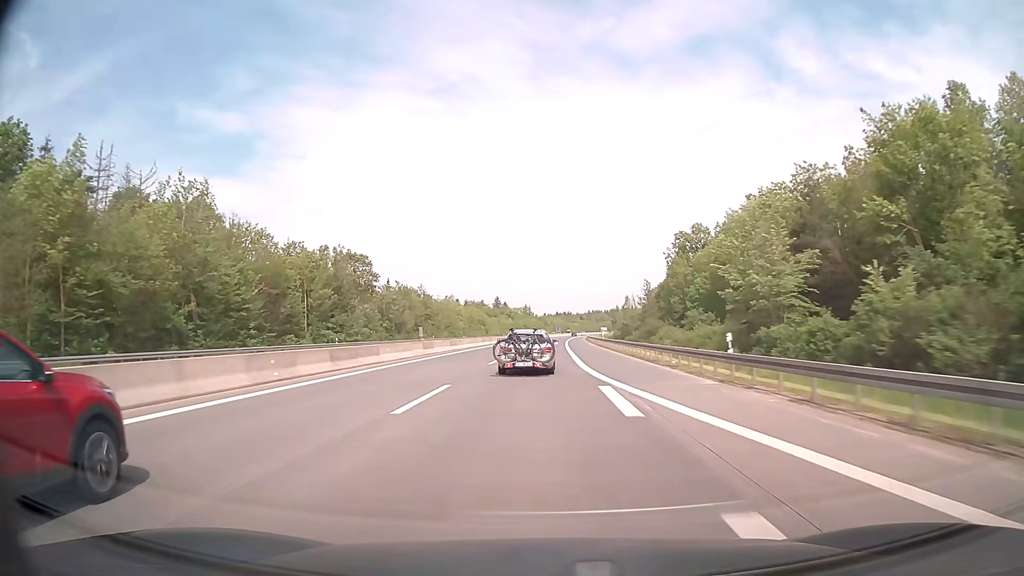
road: motorway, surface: asphalt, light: Day
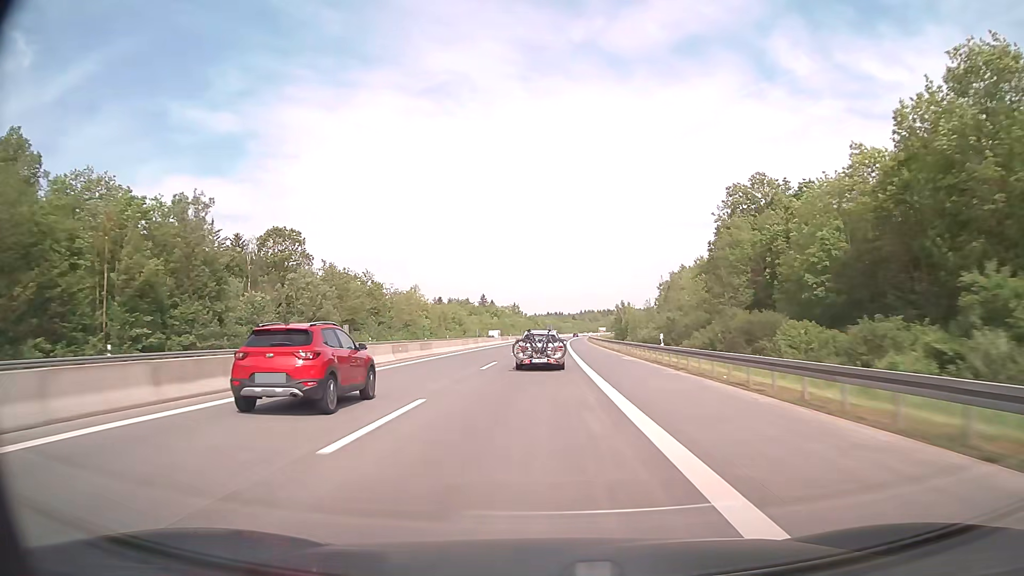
(+0.3, +39.7) m; +1°
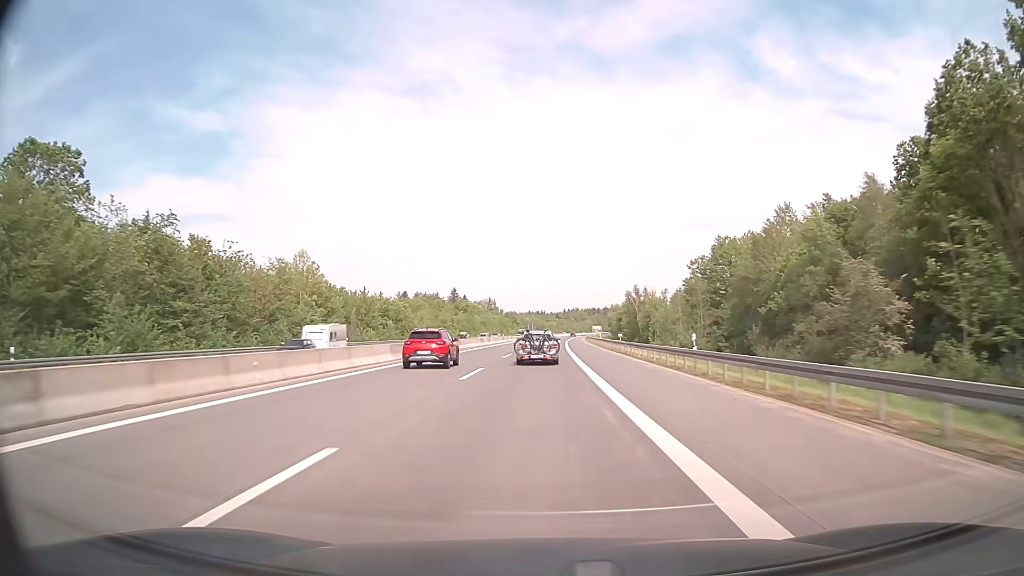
(+0.7, +59.5) m; +1°
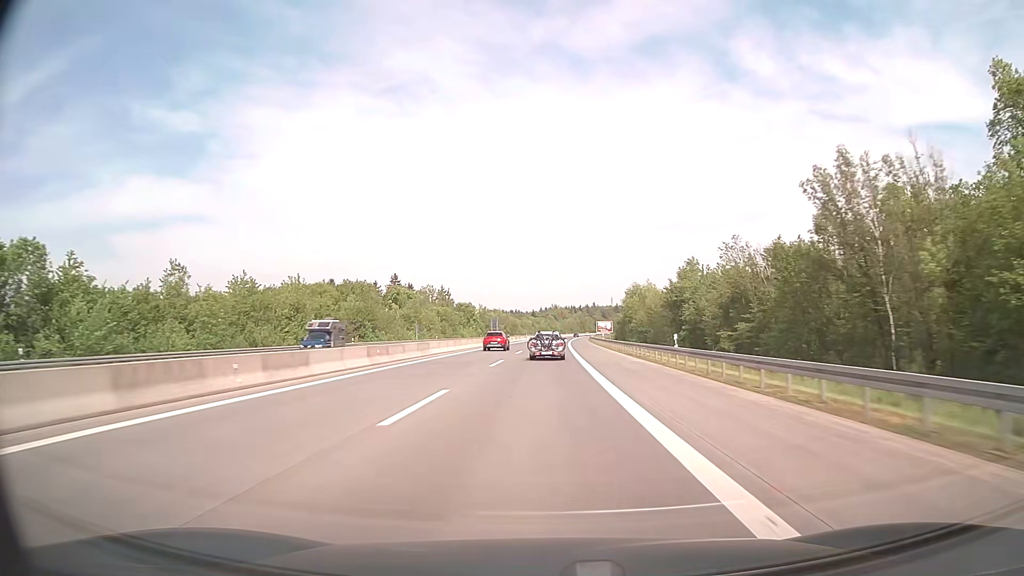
(+2.0, +99.3) m; +2°
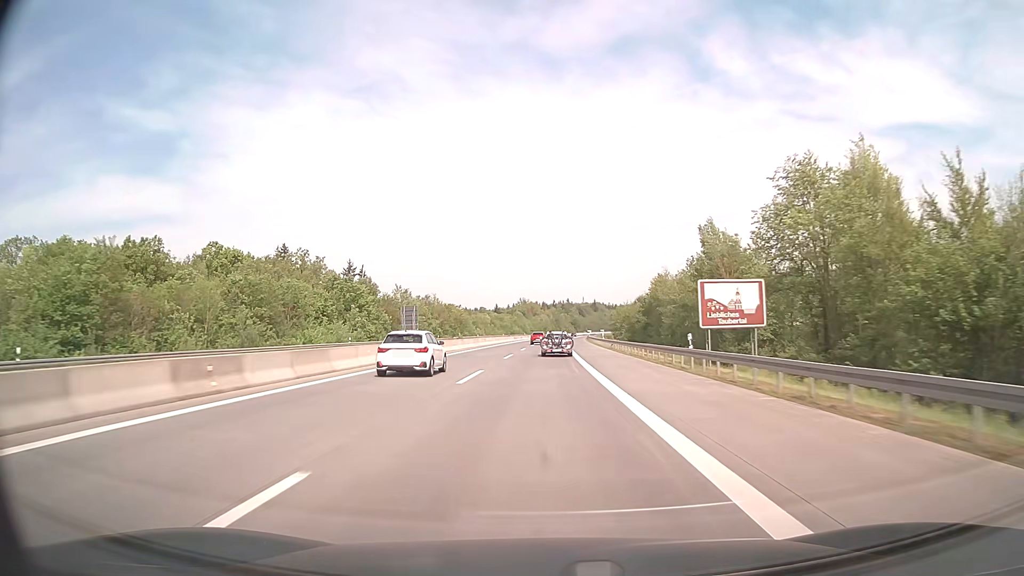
(+2.1, +99.3) m; +3°
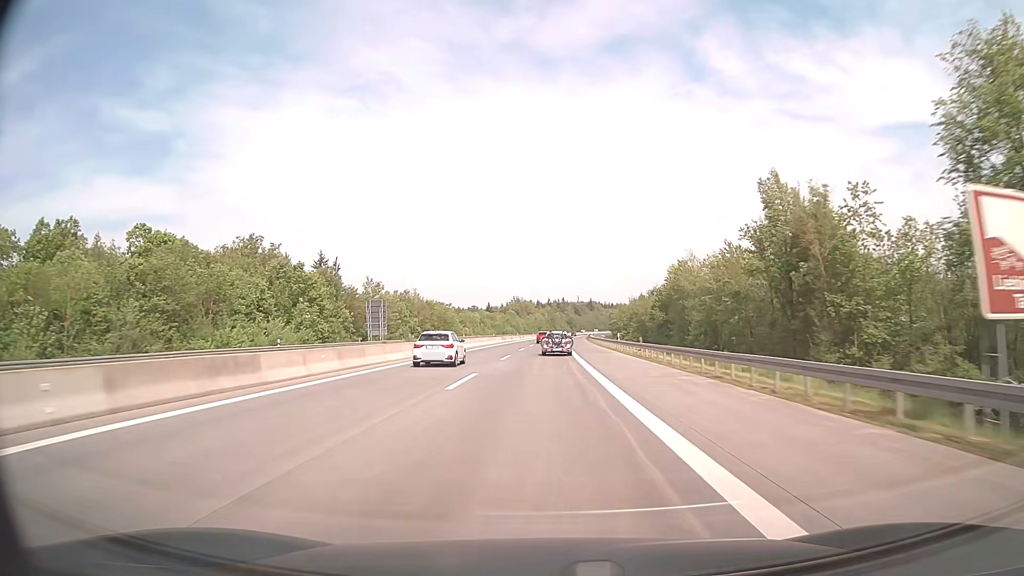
(+0.1, +19.9) m; 0°
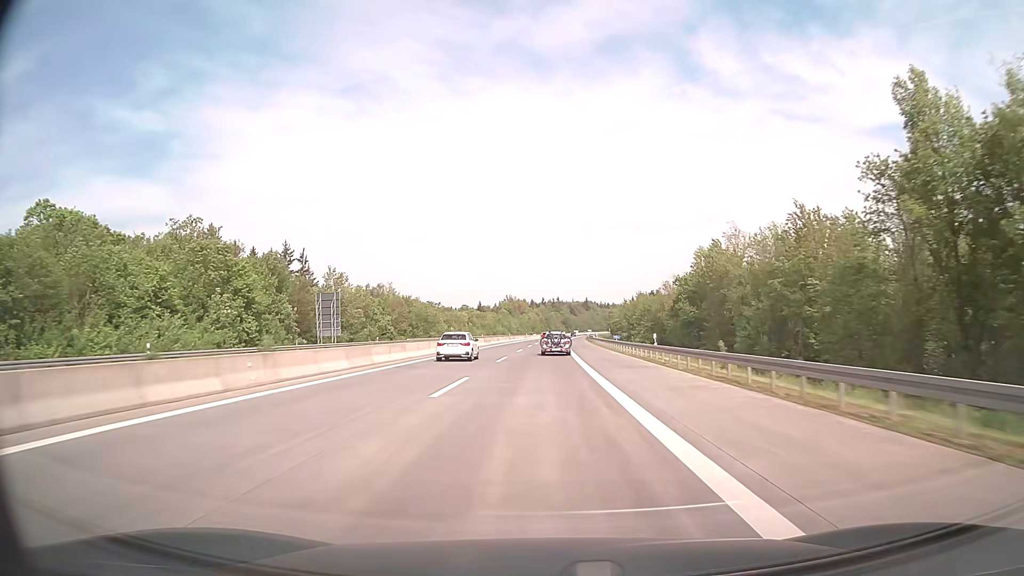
(+0.1, +19.8) m; 0°
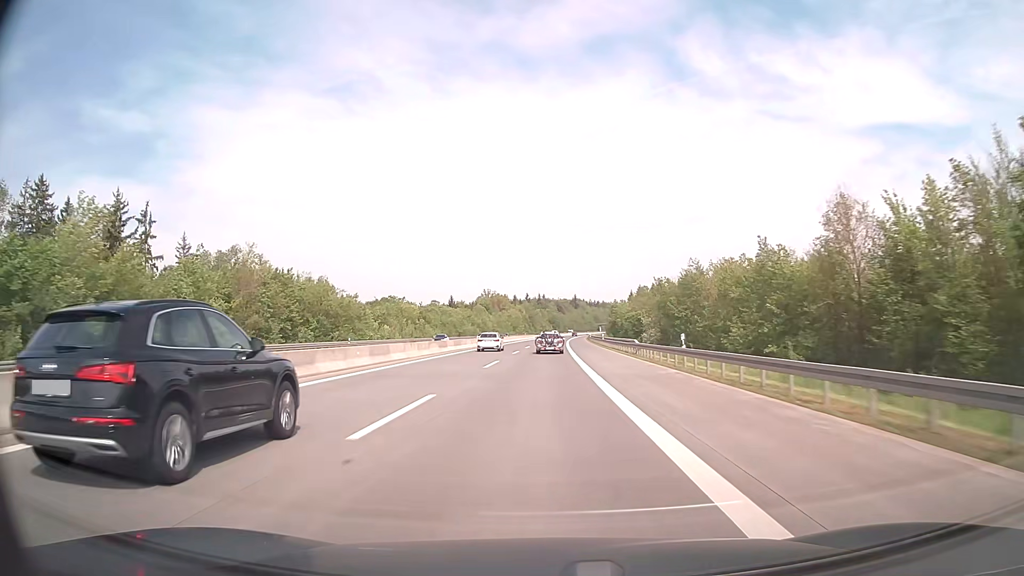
(+0.7, +59.5) m; +1°
(0, +10) (0, +20) (0, +30) (0, +40) (0, +50) (+1, +60) (+1, +70) (+1, +80) (+2, +90) (+2, +100) m
